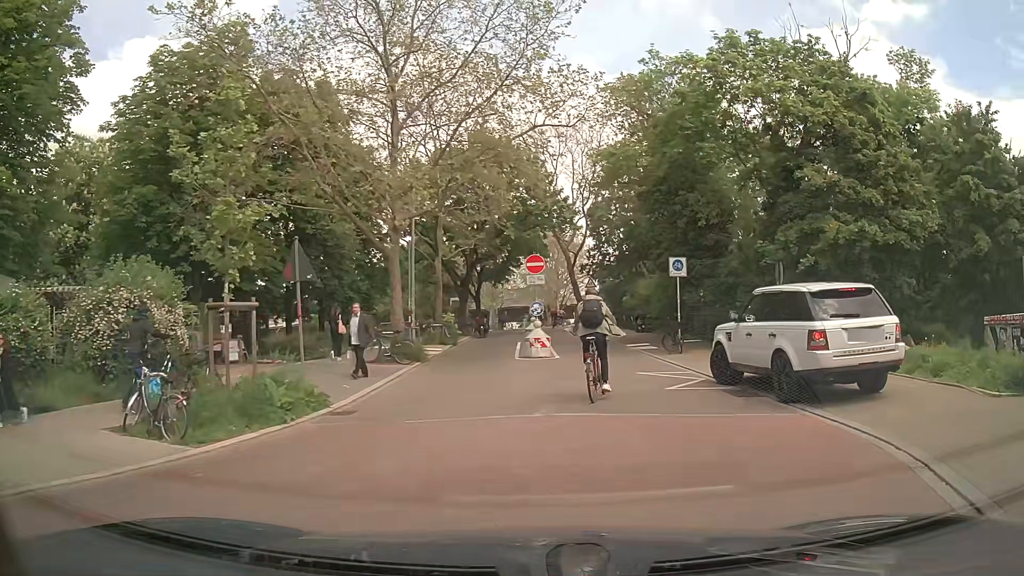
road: residential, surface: paving_stones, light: Day
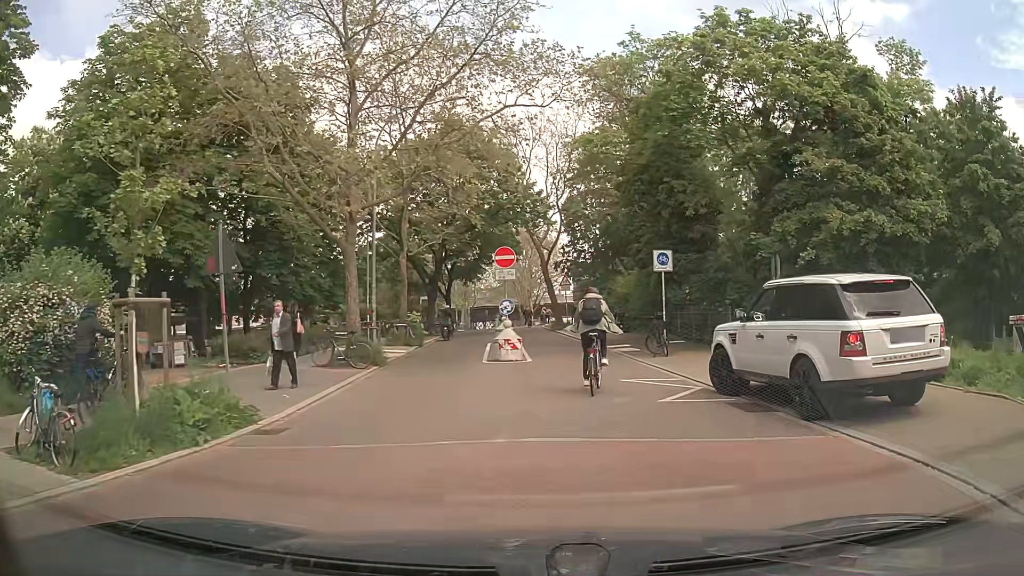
(+0.1, +2.1) m; +1°
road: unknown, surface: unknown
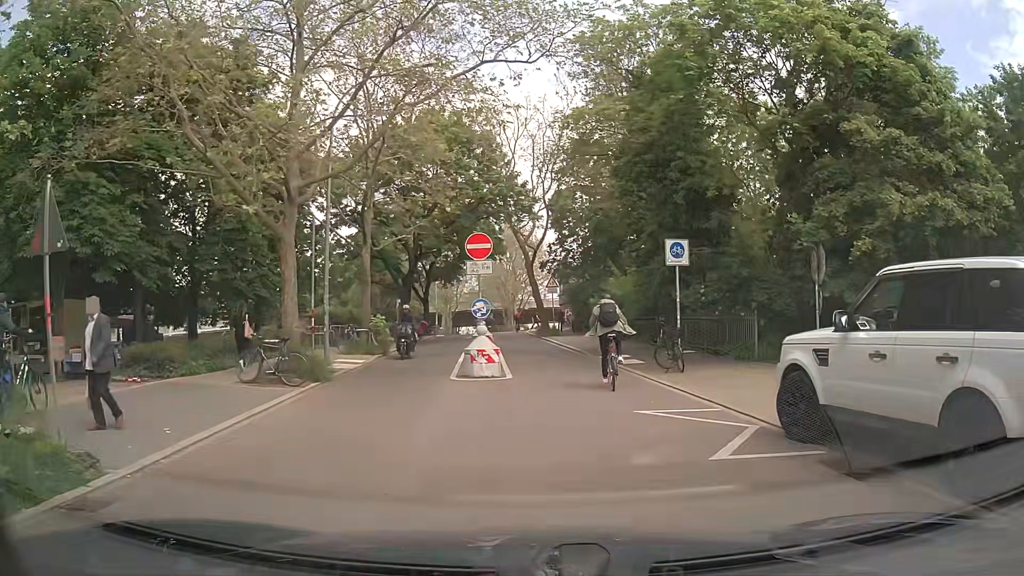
(+0.2, +3.9) m; +1°
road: residential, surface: paving_stones
